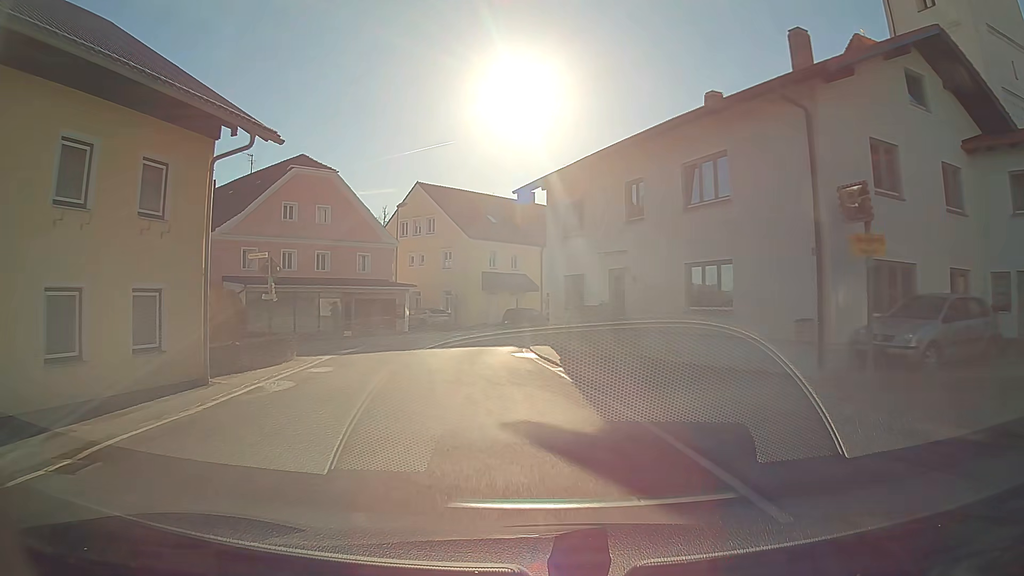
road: secondary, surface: asphalt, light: Day
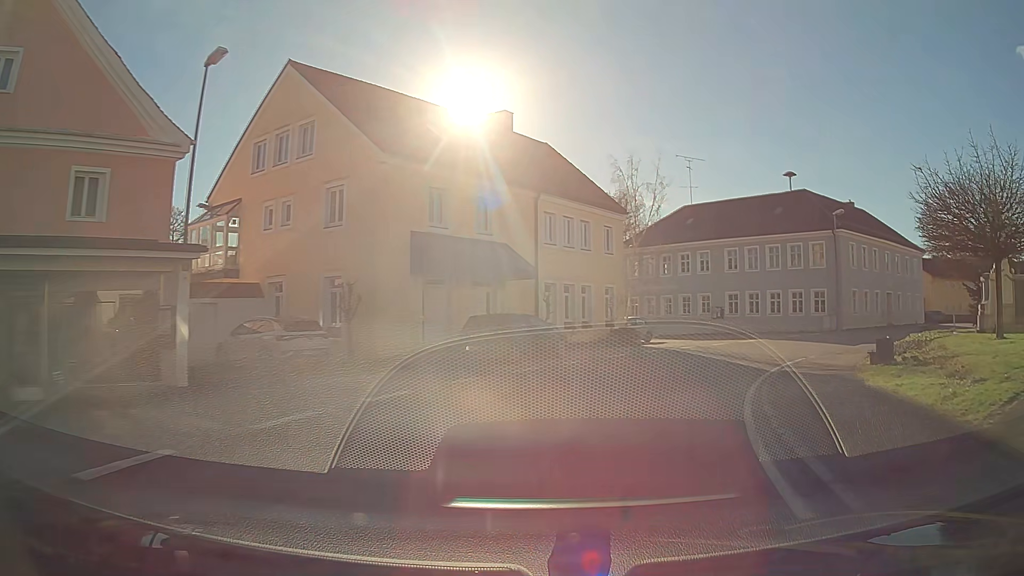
(-0.7, +27.4) m; +9°
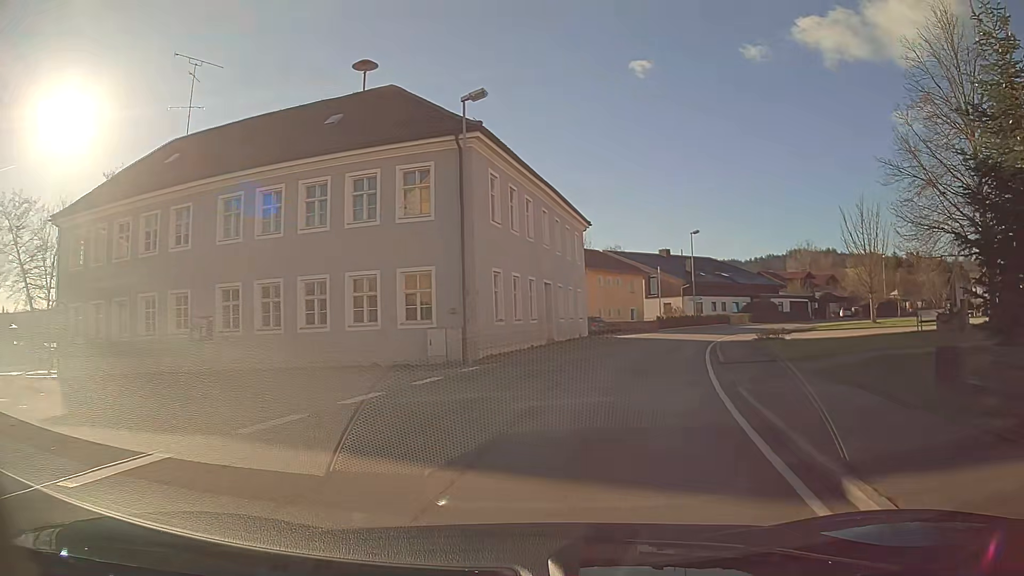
(+9.2, +25.8) m; +36°
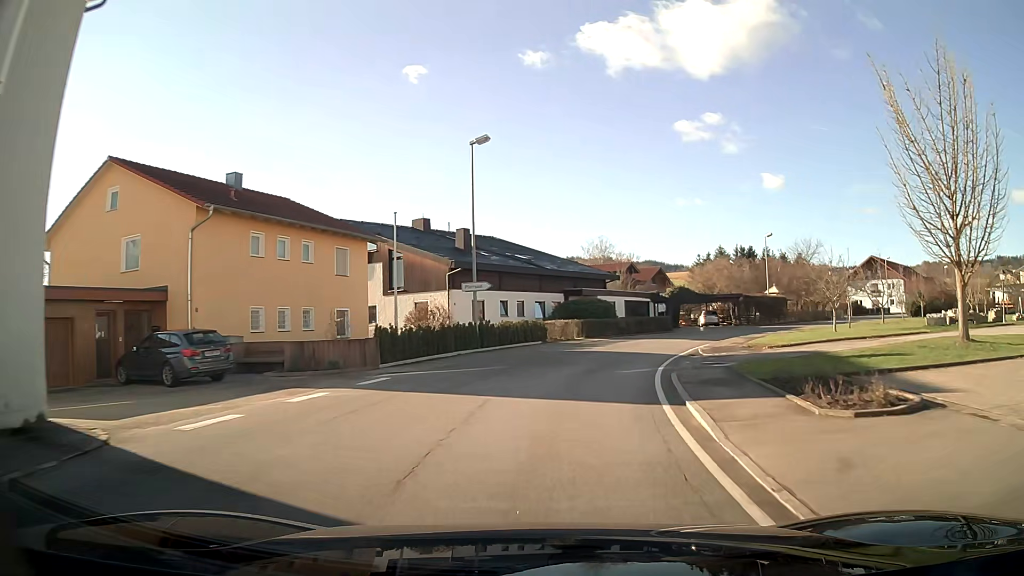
(+6.0, +32.7) m; +19°
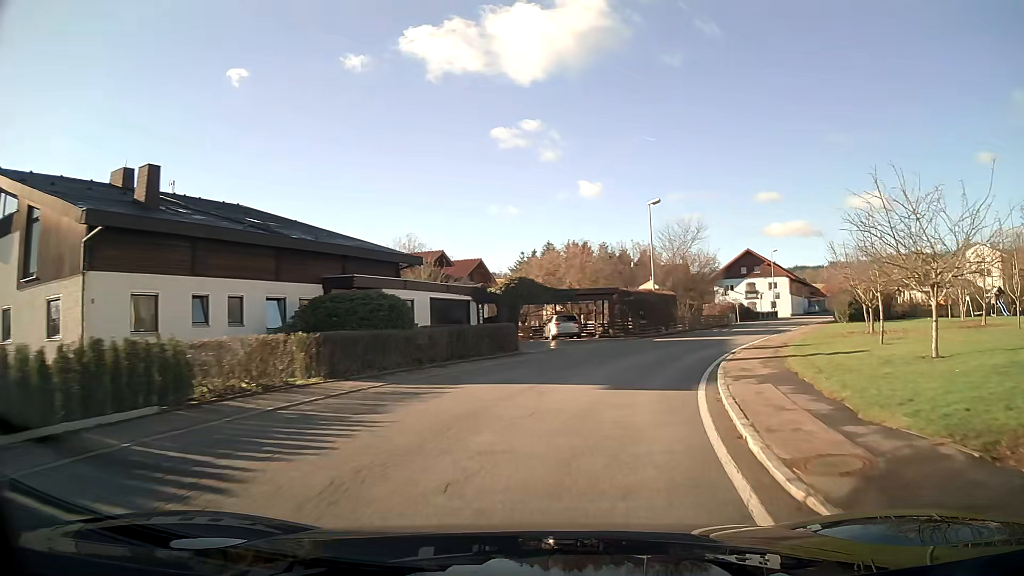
(+3.0, +21.5) m; +18°
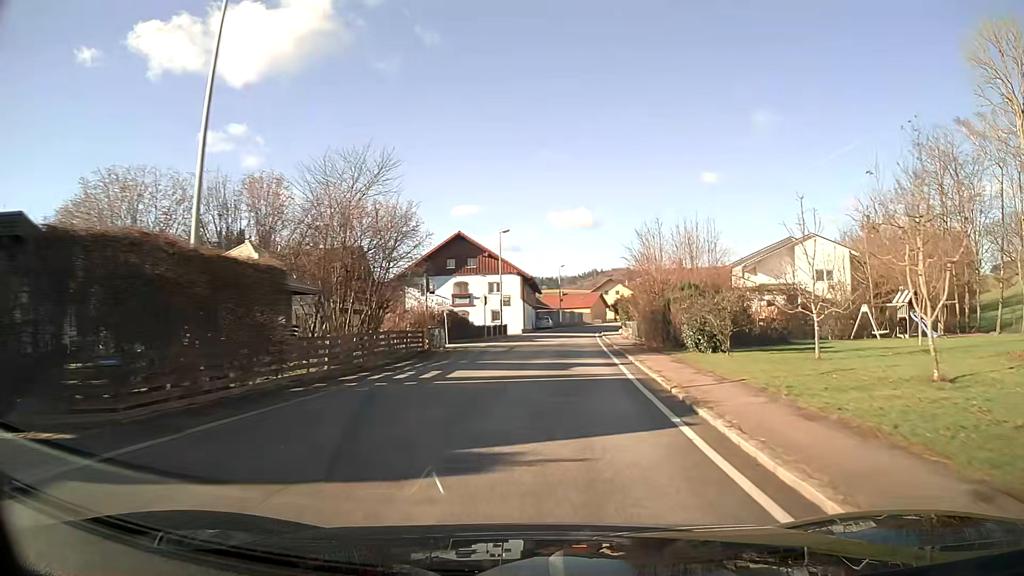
(+6.9, +29.1) m; +24°
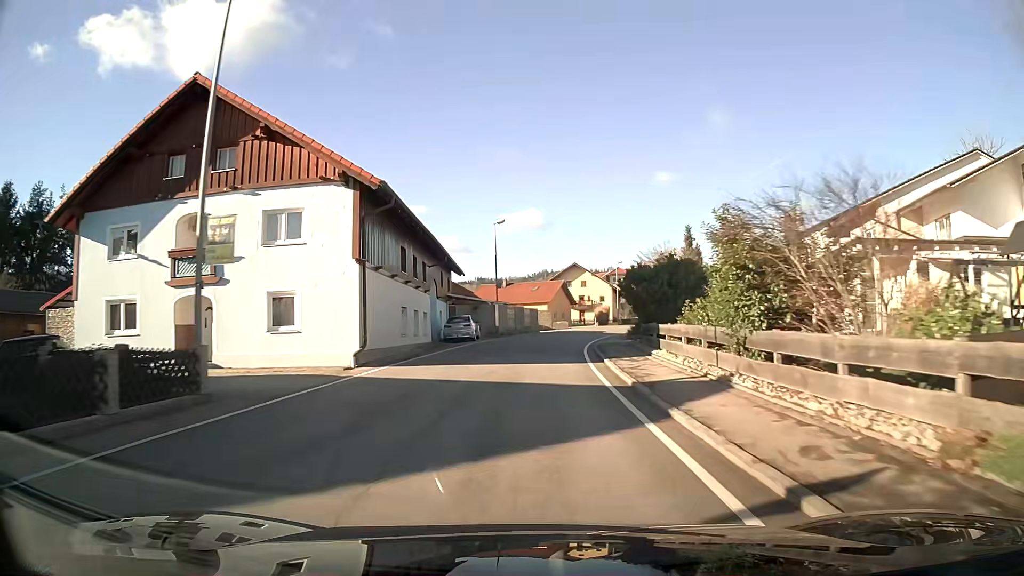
(+1.9, +40.7) m; +4°
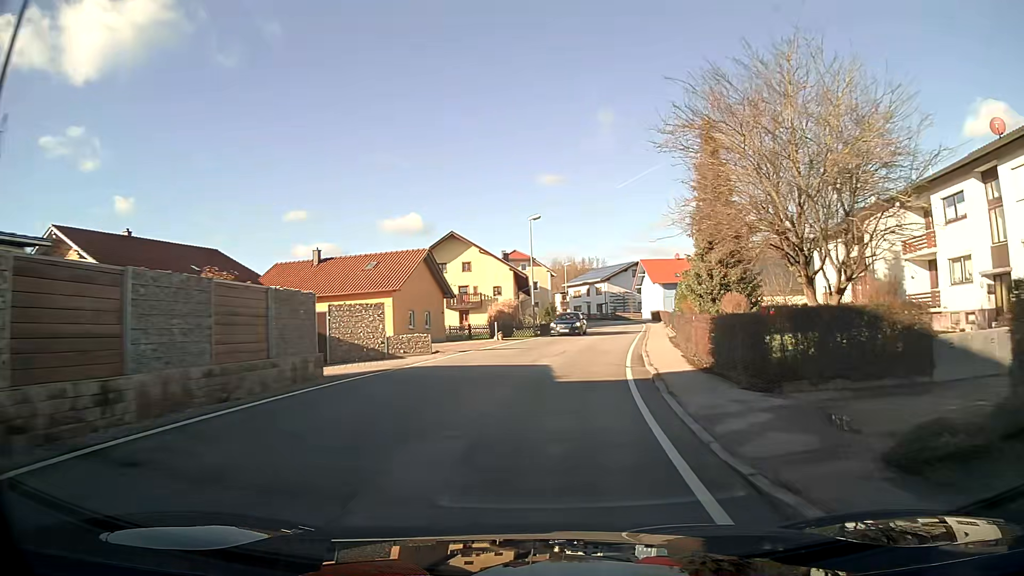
(+3.0, +41.0) m; +12°
(0, +10) (+1, +20) (+3, +30) (+4, +40) (+5, +50) (+7, +60) (+8, +70) (+8, +80) (+7, +89) (+5, +99) m
